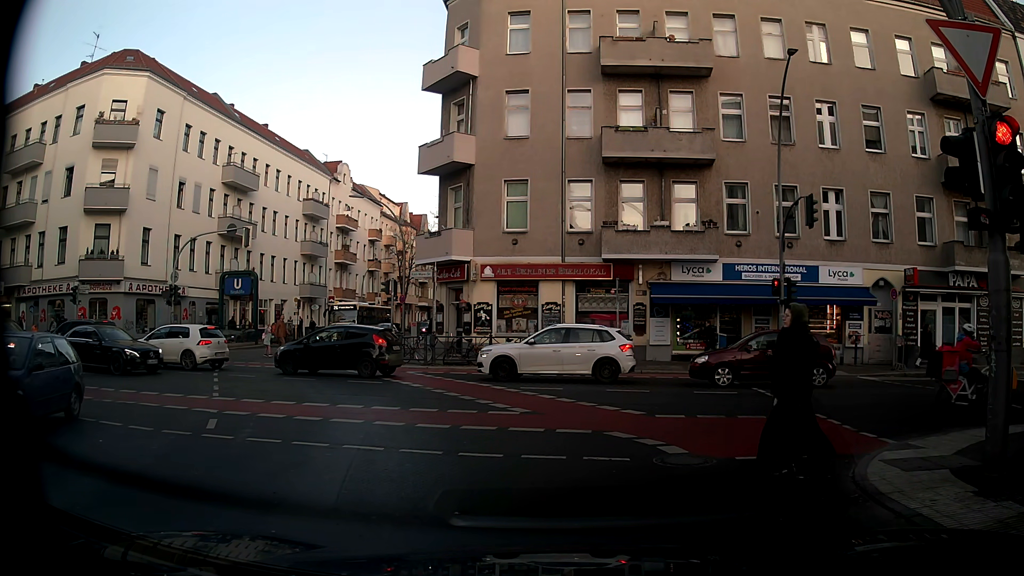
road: tertiary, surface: asphalt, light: Day
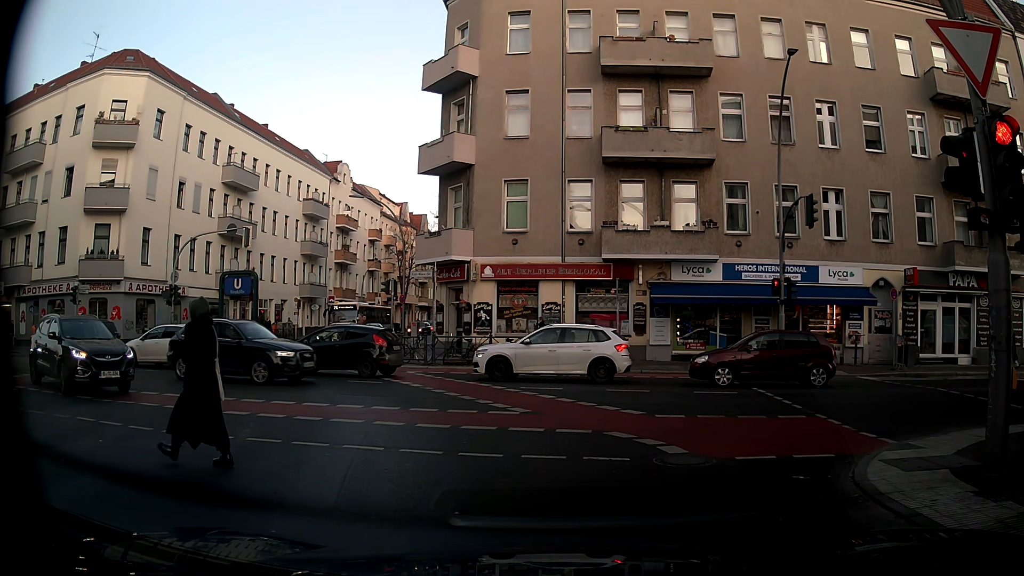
(0.0, 0.0) m; 0°
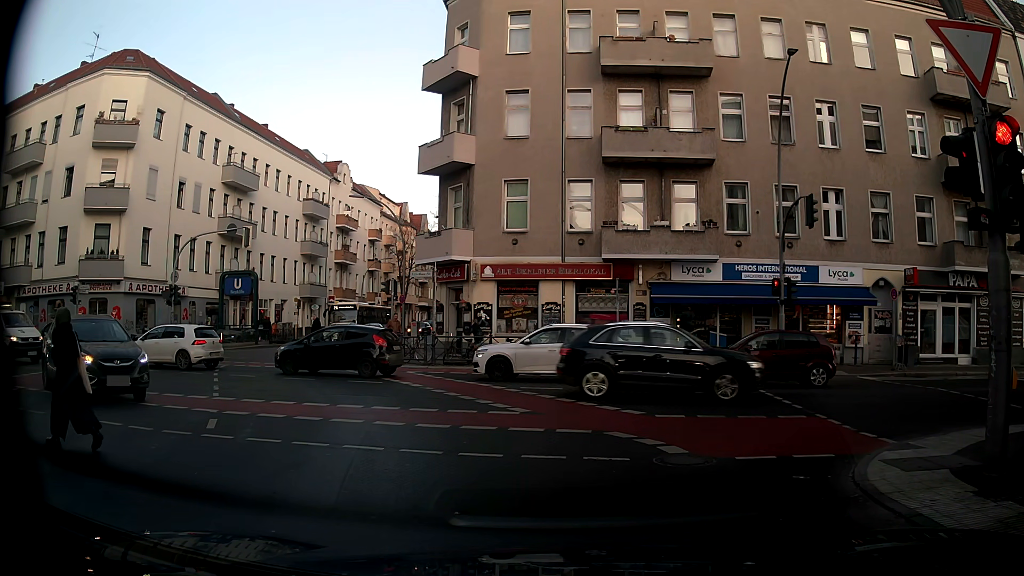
(0.0, 0.0) m; 0°
